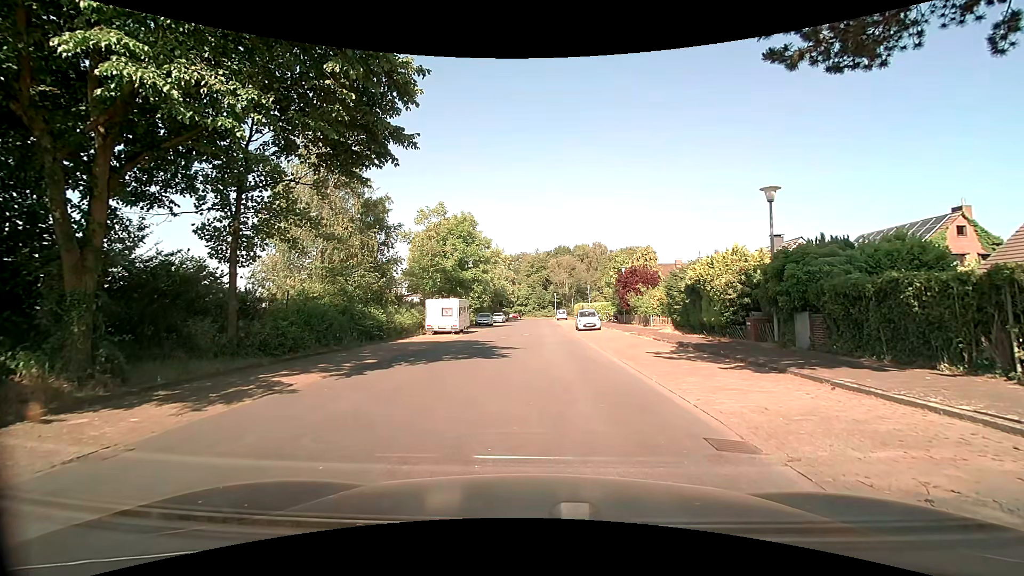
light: Day
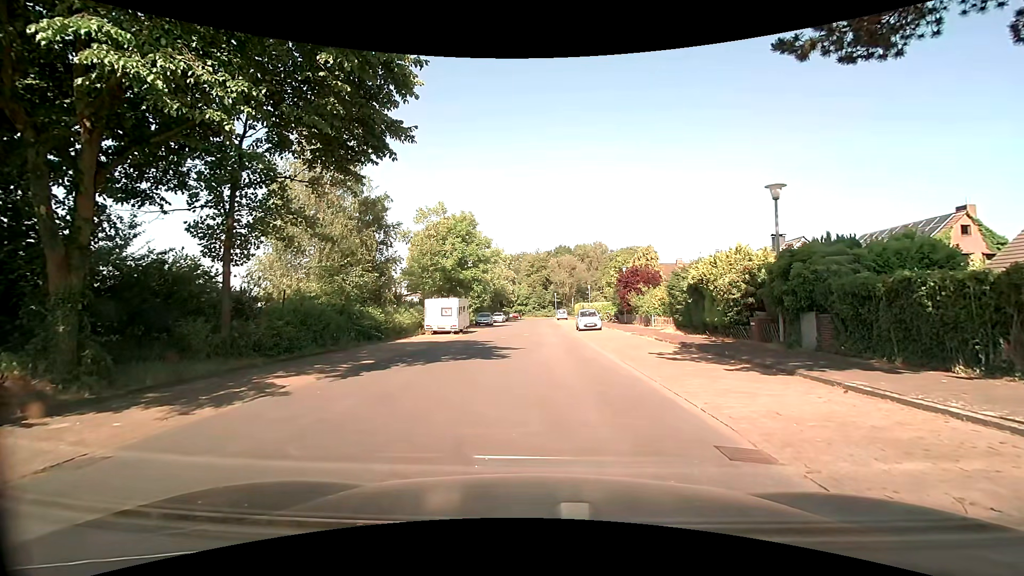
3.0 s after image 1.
(0.0, +0.4) m; 0°
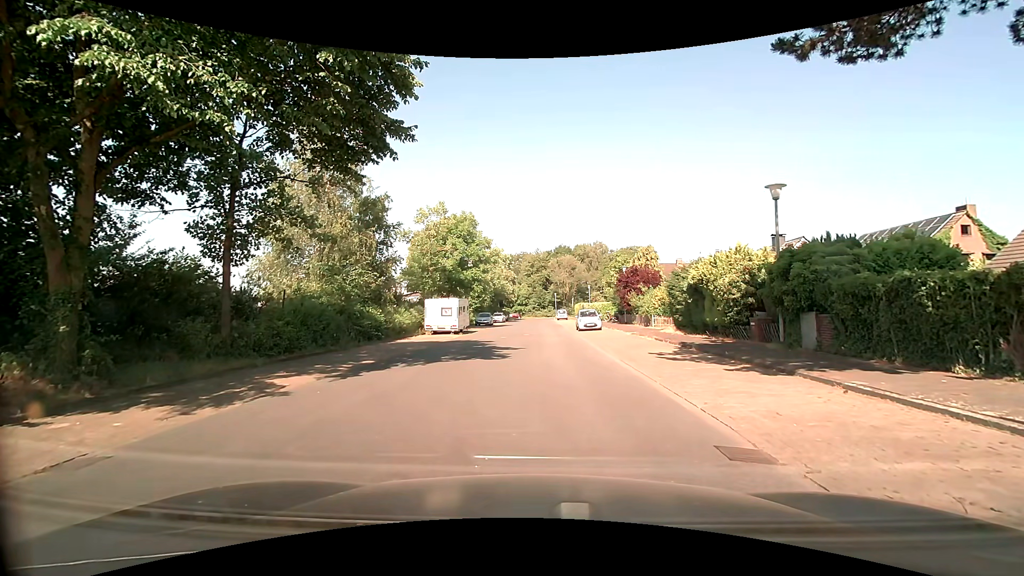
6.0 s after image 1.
(0.0, 0.0) m; 0°
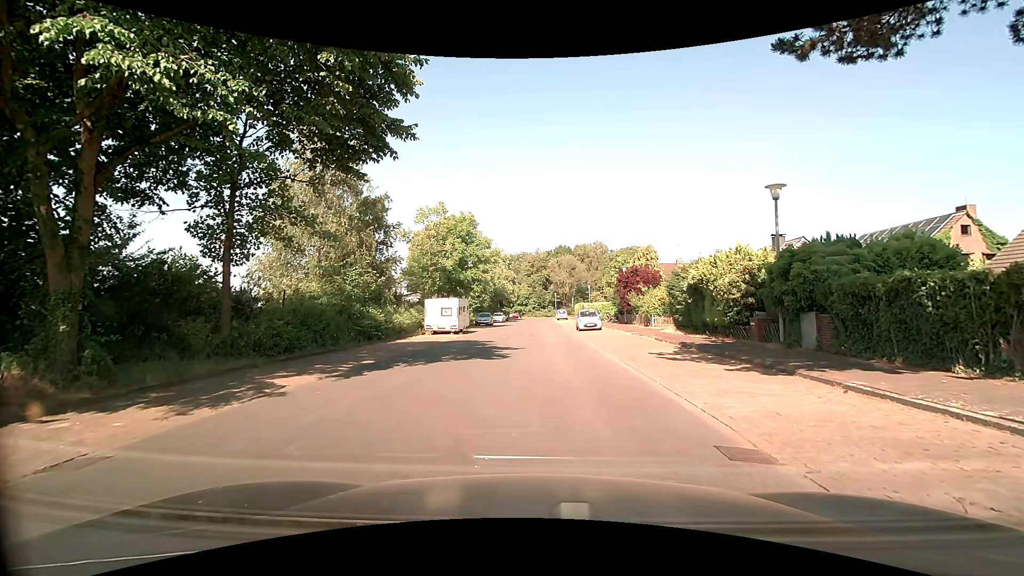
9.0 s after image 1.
(0.0, 0.0) m; 0°
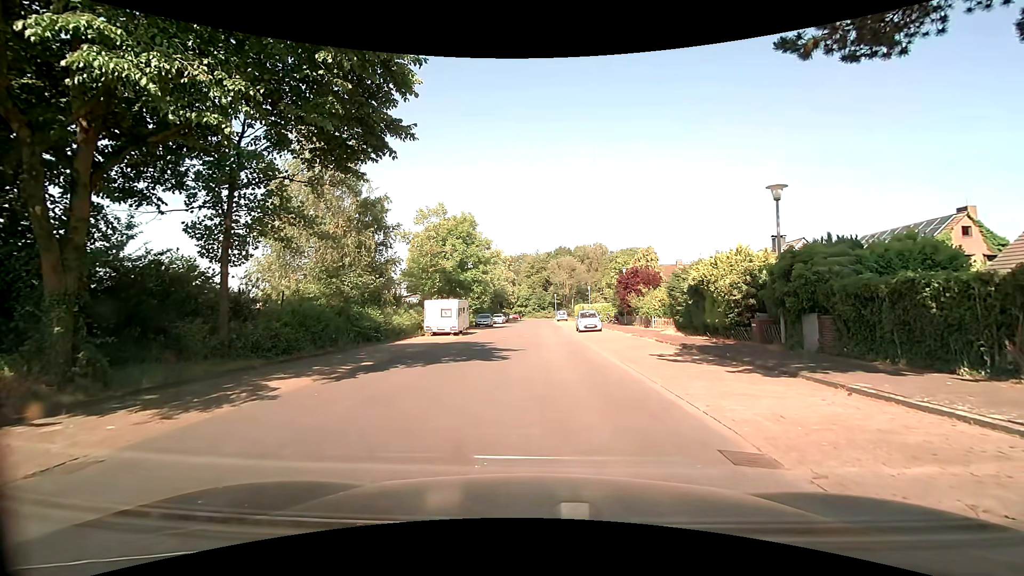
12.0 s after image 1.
(0.0, +0.1) m; 0°
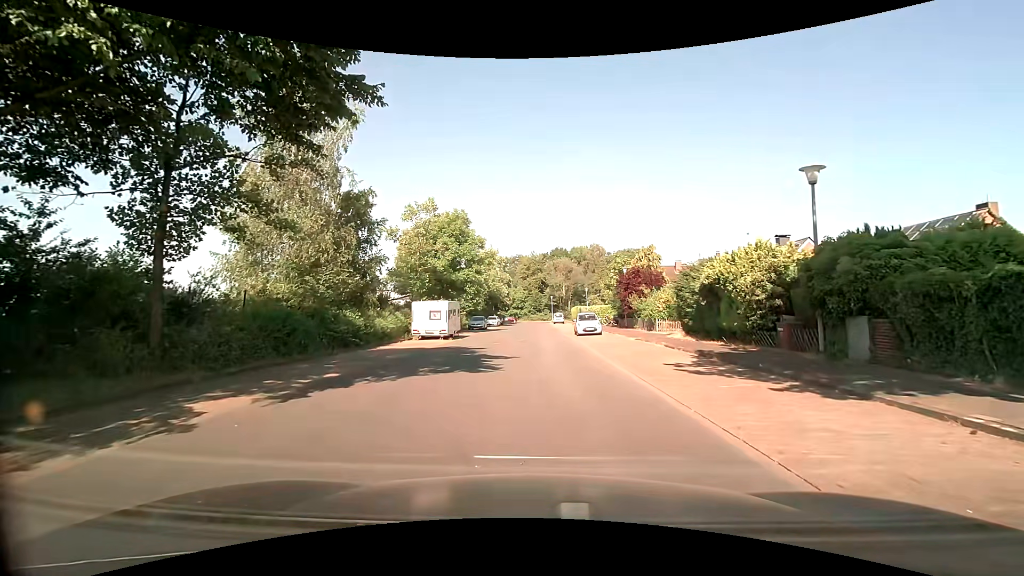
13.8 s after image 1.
(0.0, +2.4) m; -1°
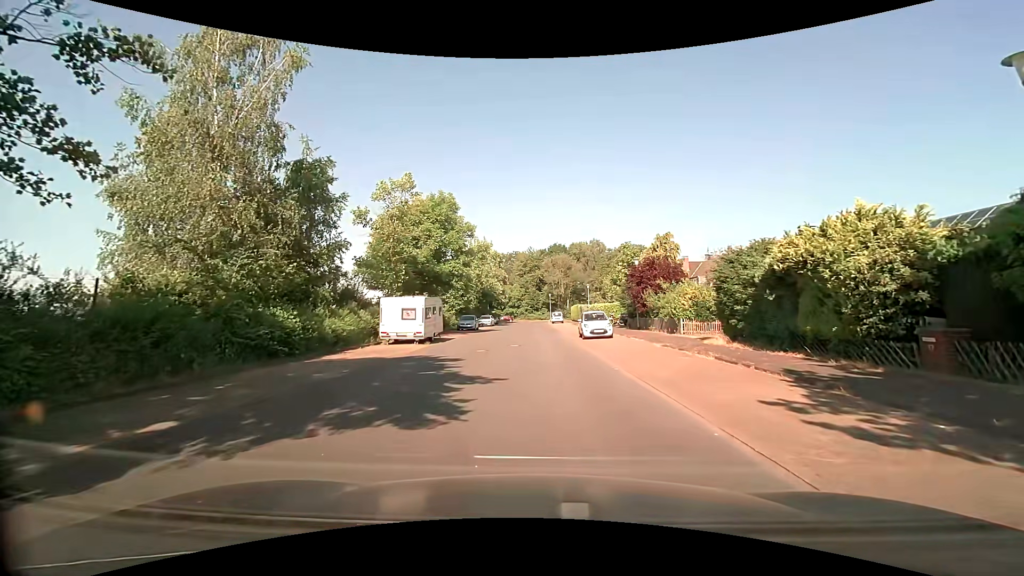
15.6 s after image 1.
(0.0, +6.0) m; 0°
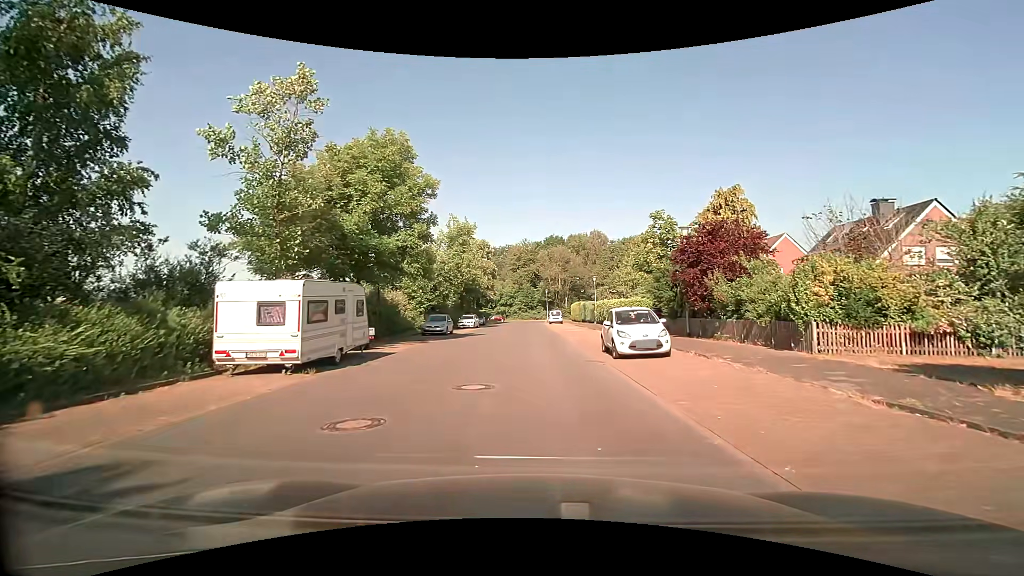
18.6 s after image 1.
(+0.2, +12.7) m; +1°
(0, +10) (0, +20) (0, +30) (0, +40) (-1, +50) (-1, +60) (-1, +70) (-1, +80) (+1, +90) (+6, +98) m
